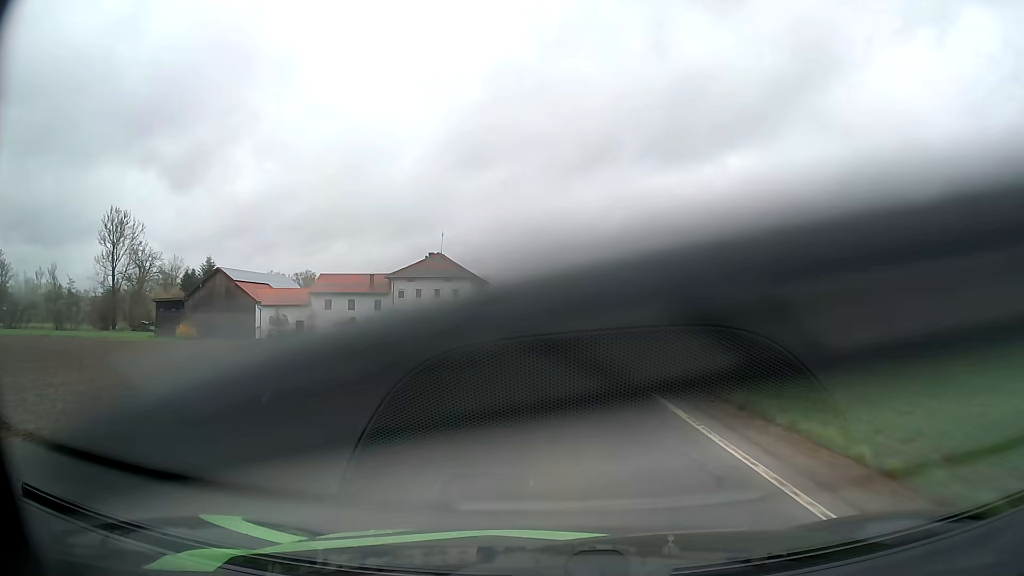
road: secondary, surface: asphalt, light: Day
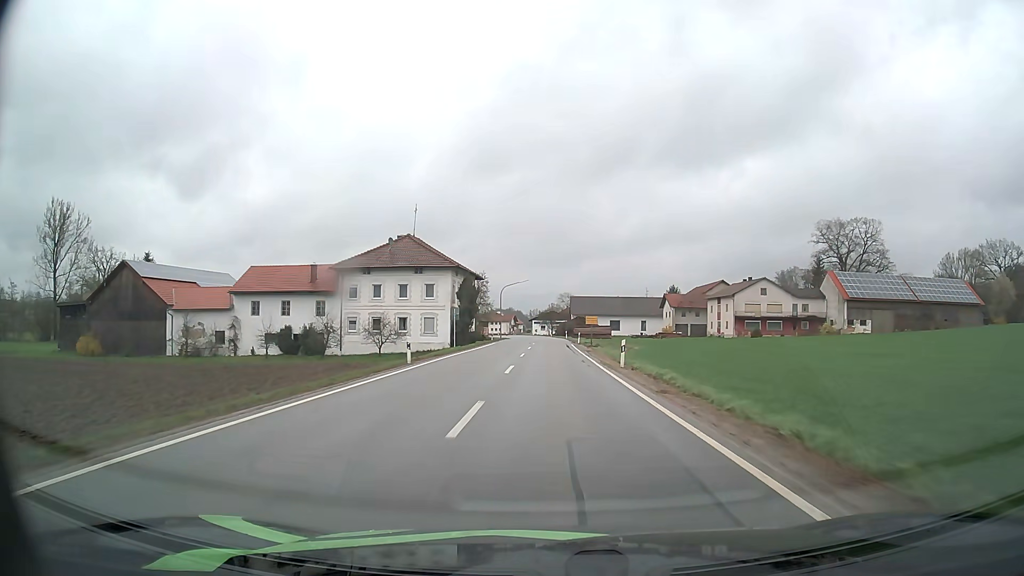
(-0.3, +26.4) m; -1°
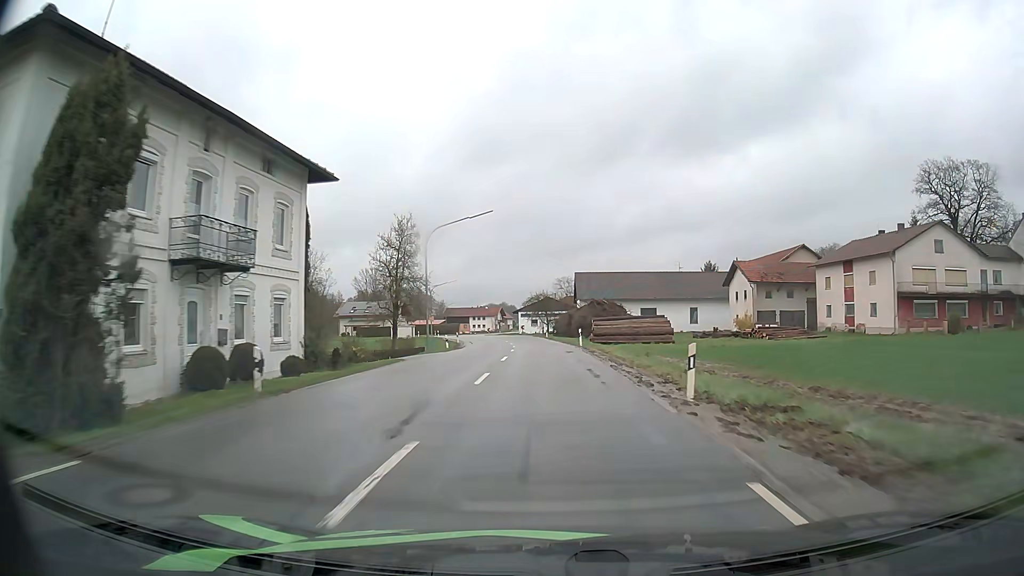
(+0.2, +49.1) m; 0°
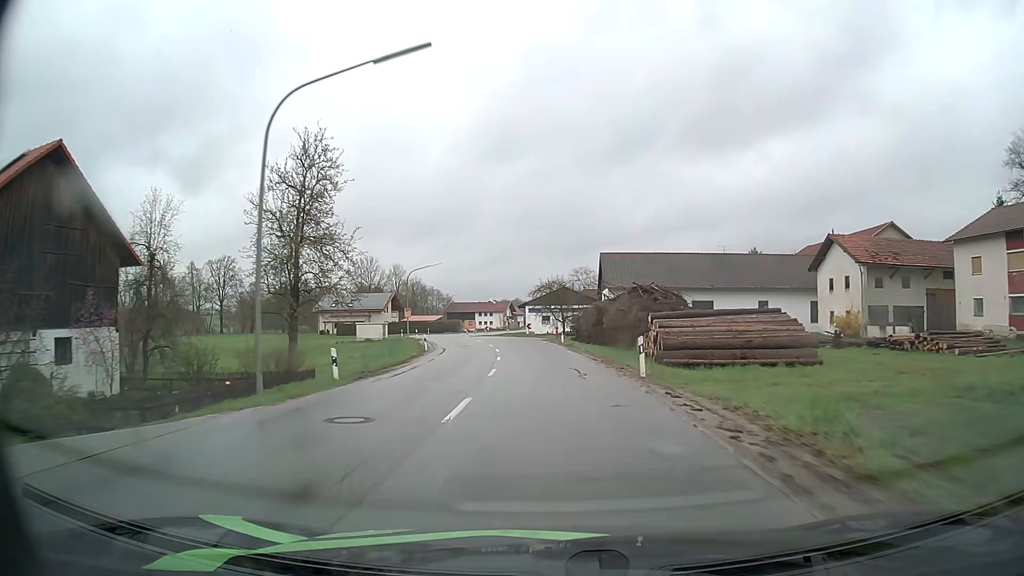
(-0.1, +22.7) m; -1°
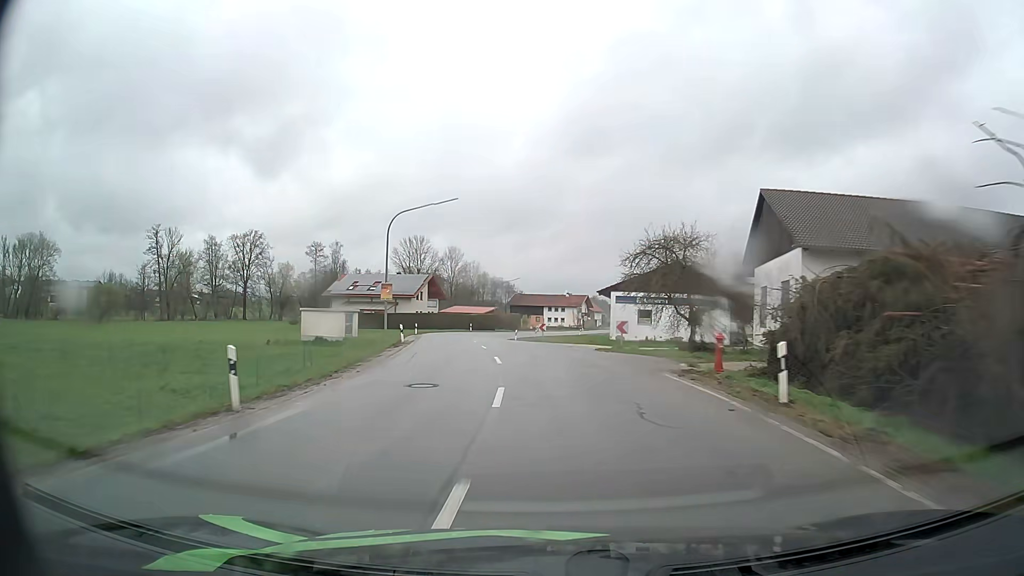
(-1.5, +32.6) m; -6°
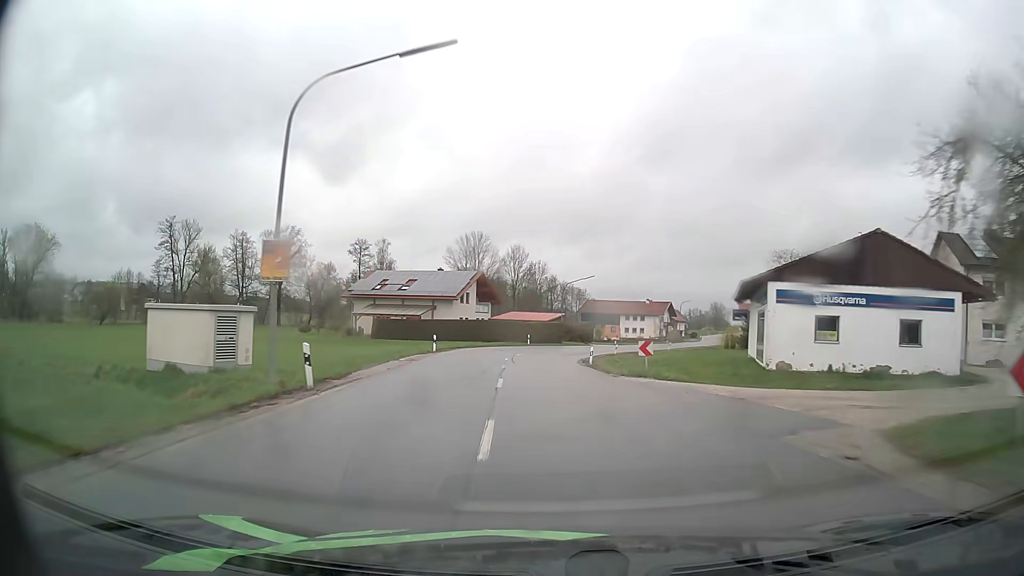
(-1.2, +21.8) m; -6°
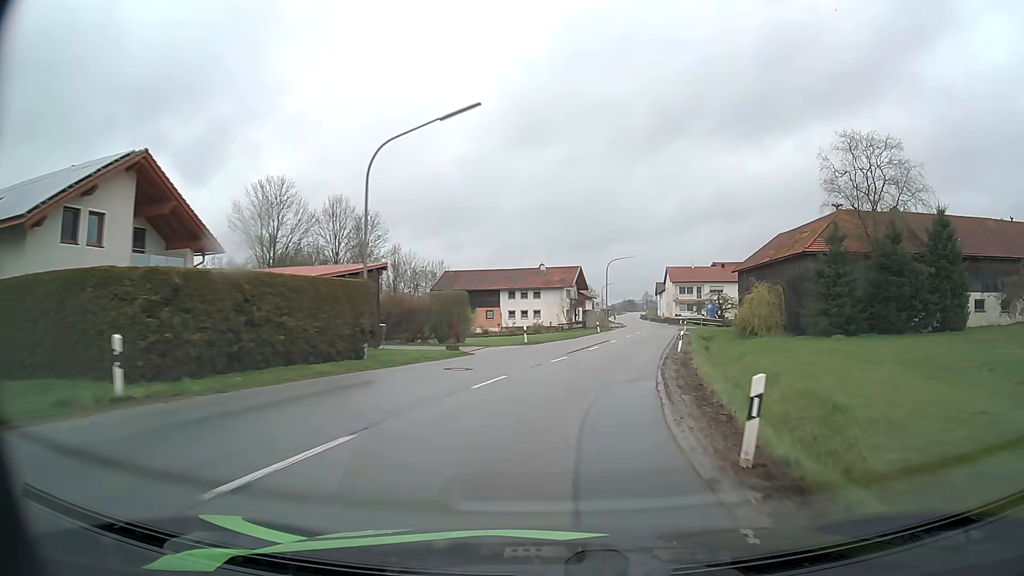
(+2.1, +53.4) m; +11°
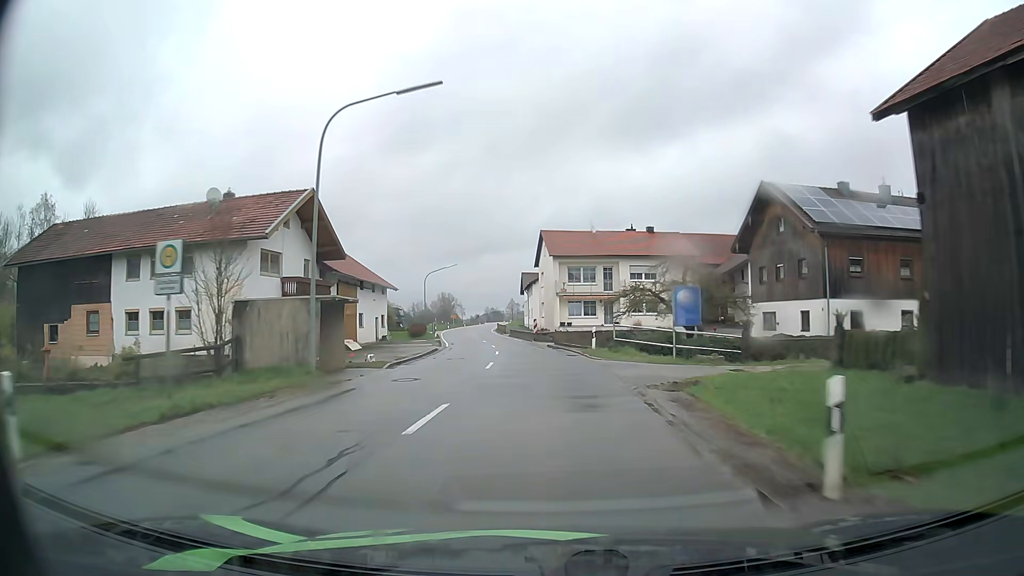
(+9.5, +56.4) m; +12°
(0, +10) (-1, +20) (-1, +30) (-3, +40) (-4, +50) (-5, +60) (-7, +70) (-8, +79) (-9, +89) (-10, +99) m
